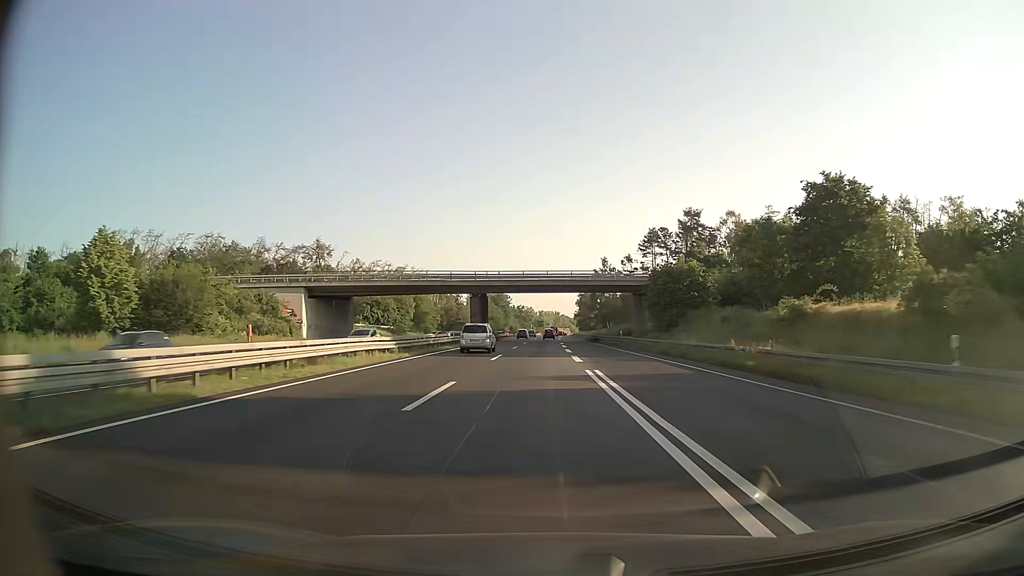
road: trunk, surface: asphalt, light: Day
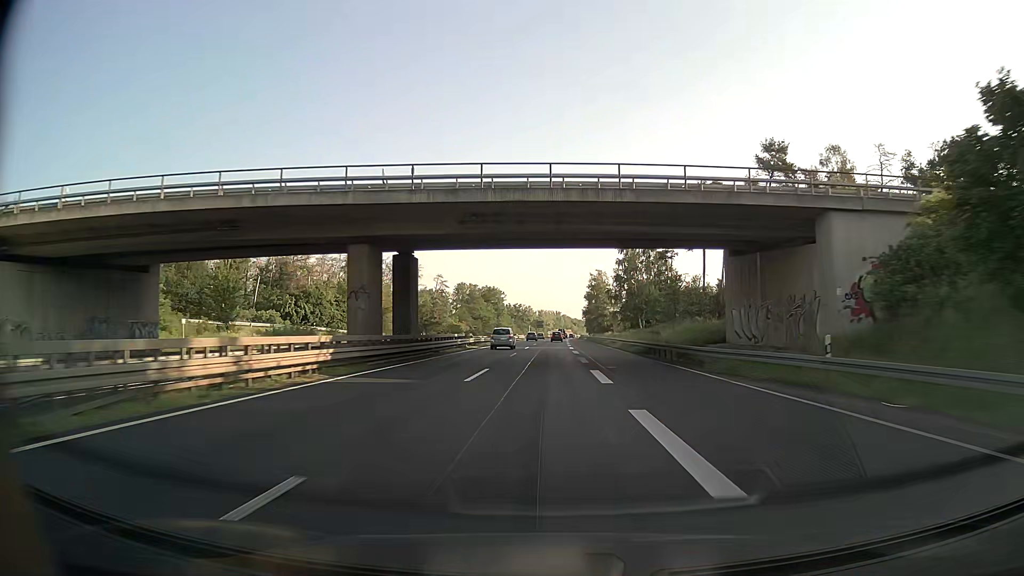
(0.0, +46.9) m; 0°
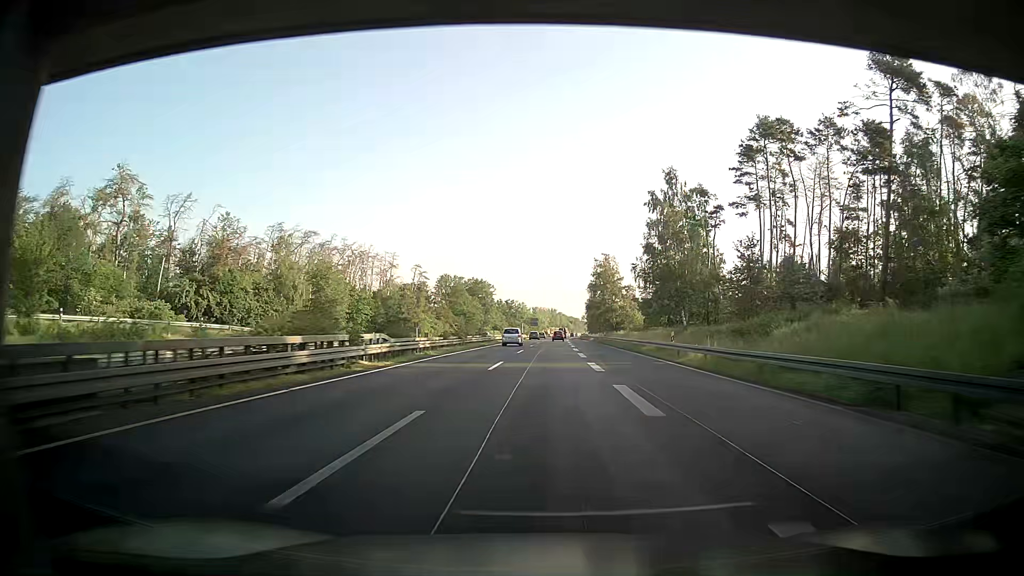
(+0.1, +31.2) m; 0°
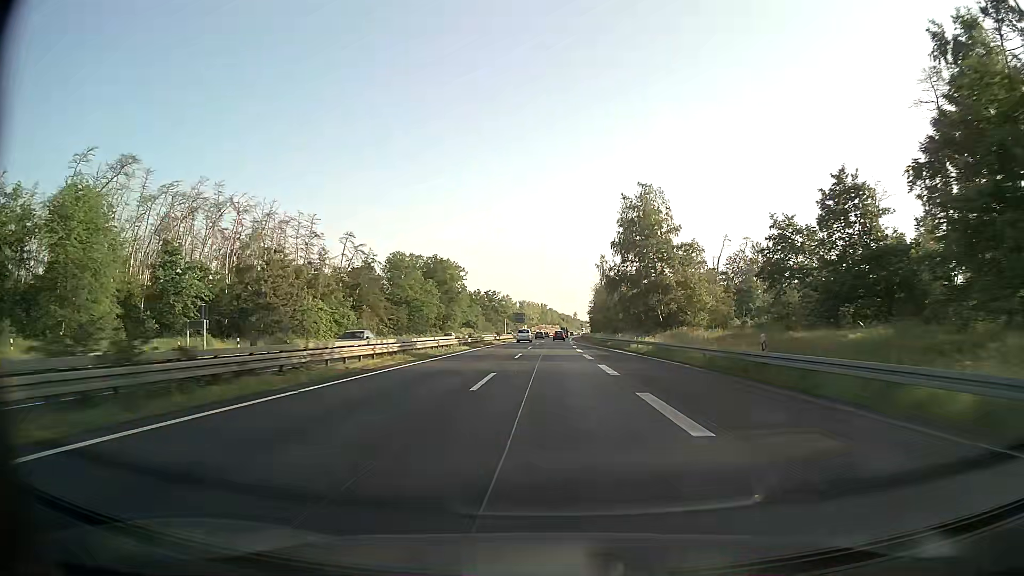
(+0.7, +62.1) m; +1°
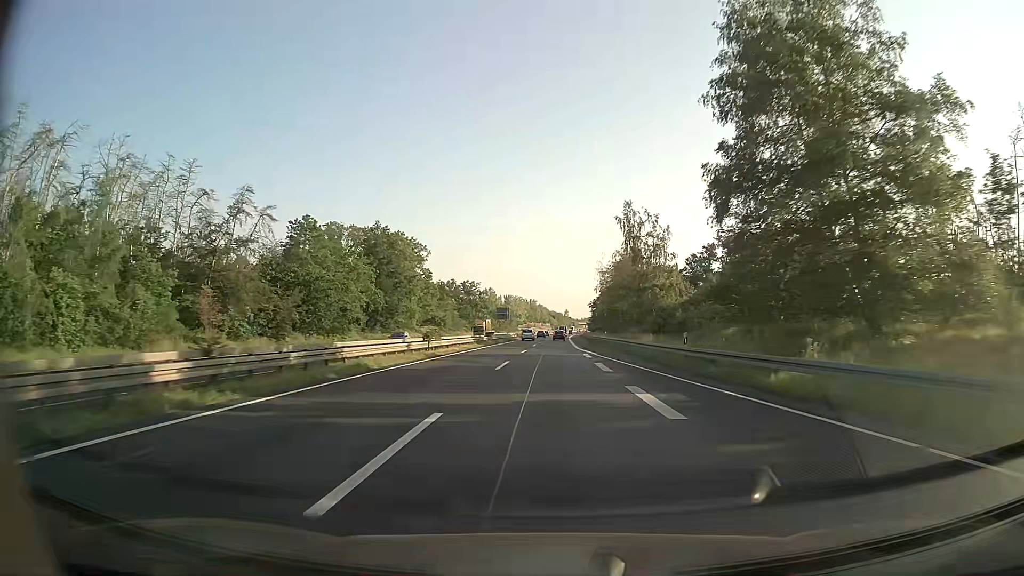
(+0.3, +46.4) m; +1°
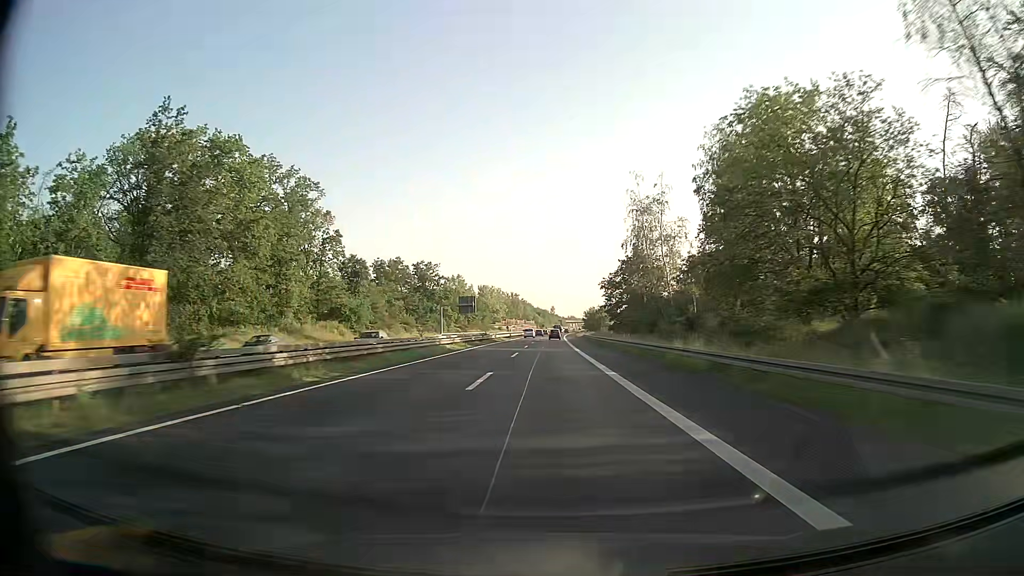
(+0.8, +61.8) m; +1°
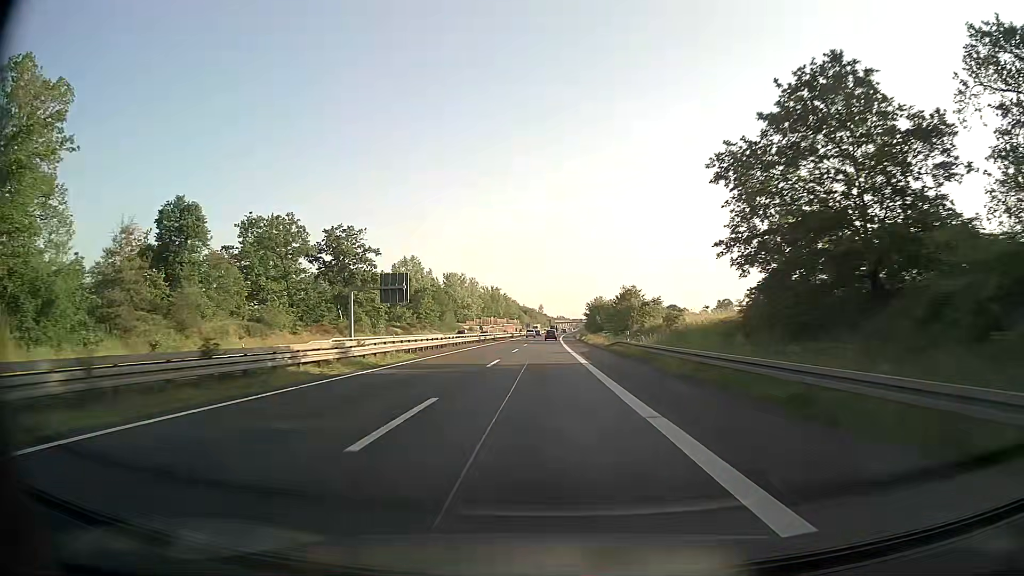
(+0.8, +61.9) m; +1°
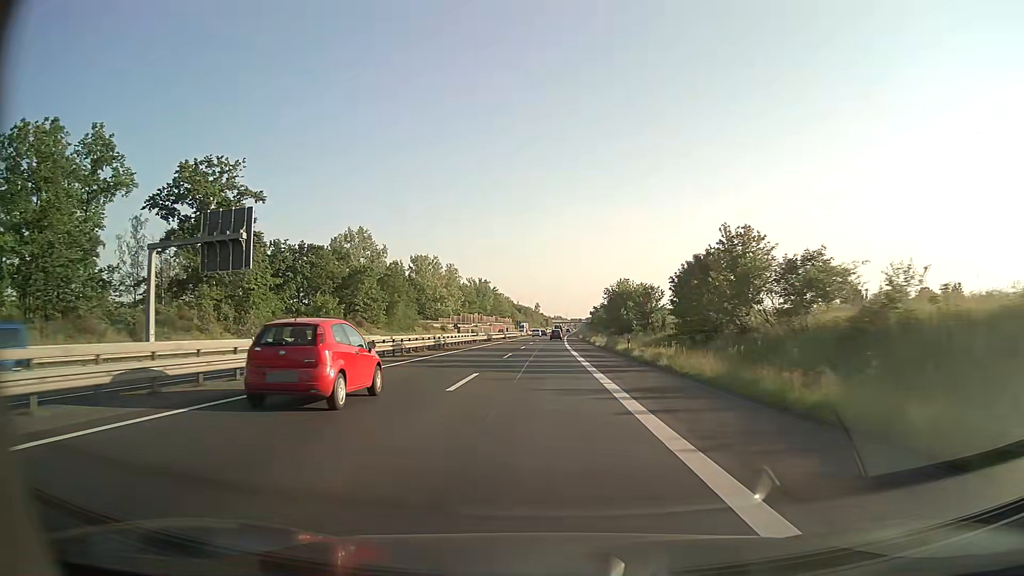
(+0.1, +46.6) m; 0°
(0, +10) (0, +20) (0, +30) (0, +40) (0, +50) (0, +60) (+1, +70) (+1, +80) (+1, +90) (+1, +100) m
